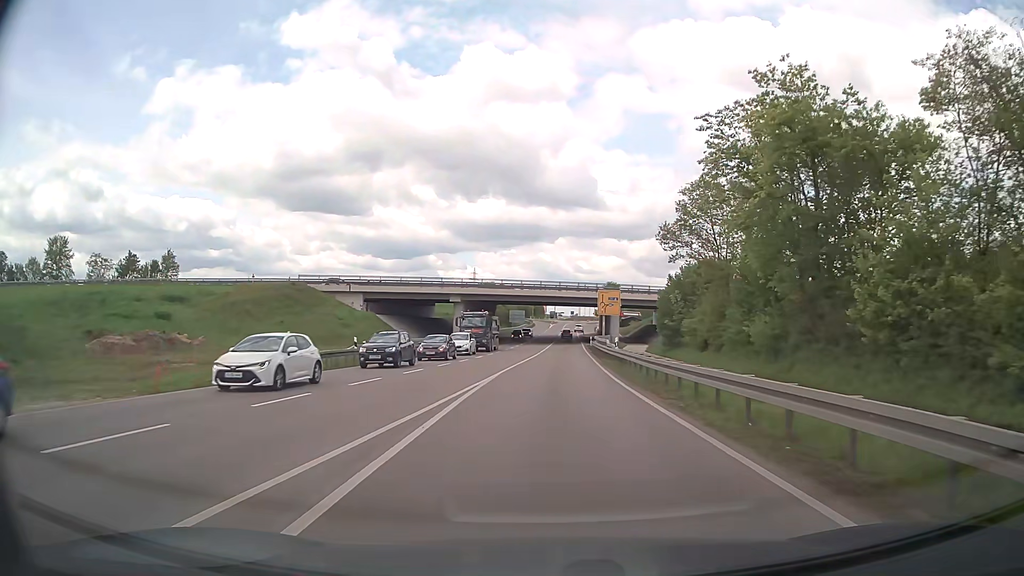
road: primary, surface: asphalt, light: Day
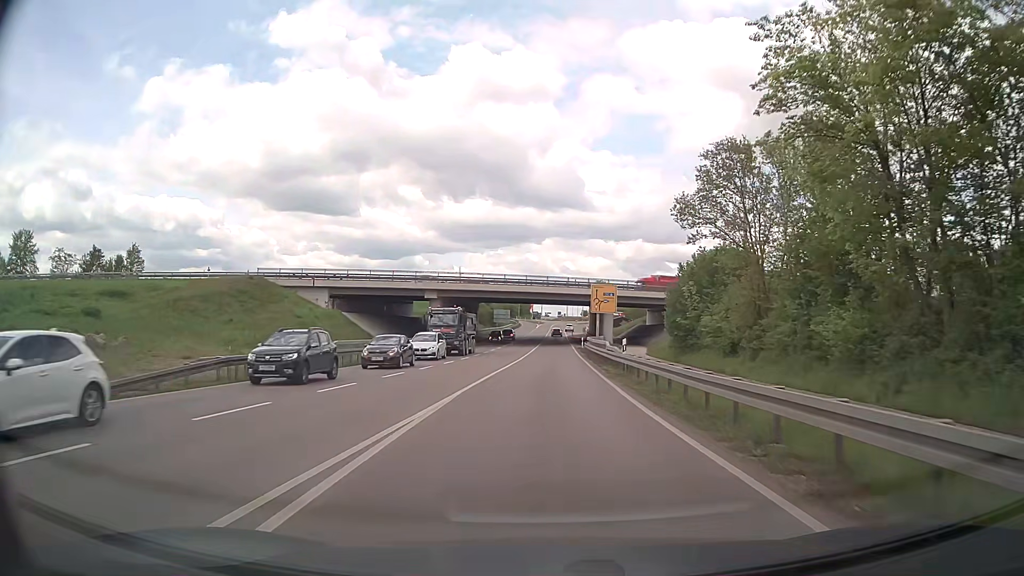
(+0.1, +8.2) m; +1°
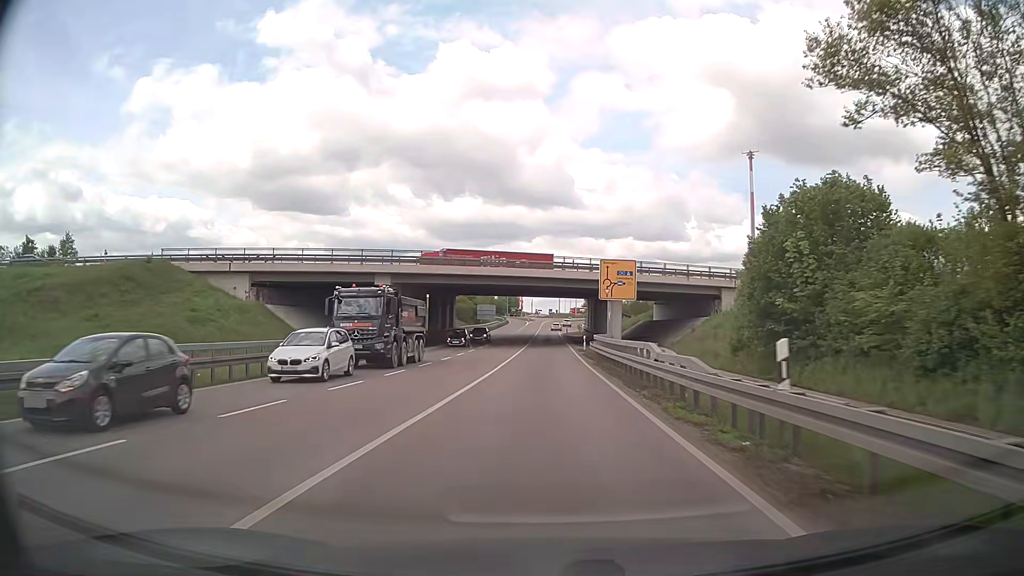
(+0.2, +17.4) m; +1°
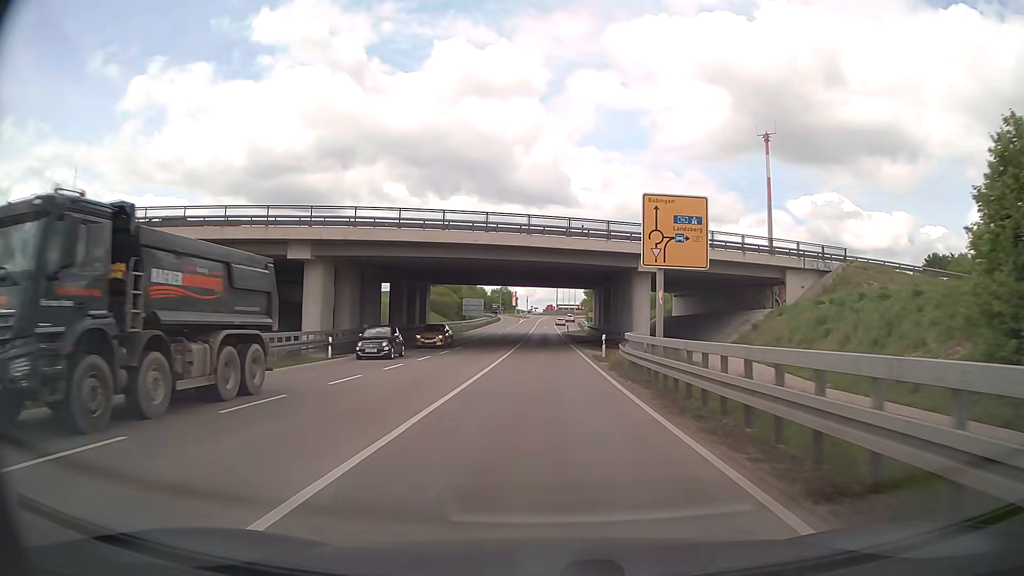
(0.0, +18.1) m; 0°
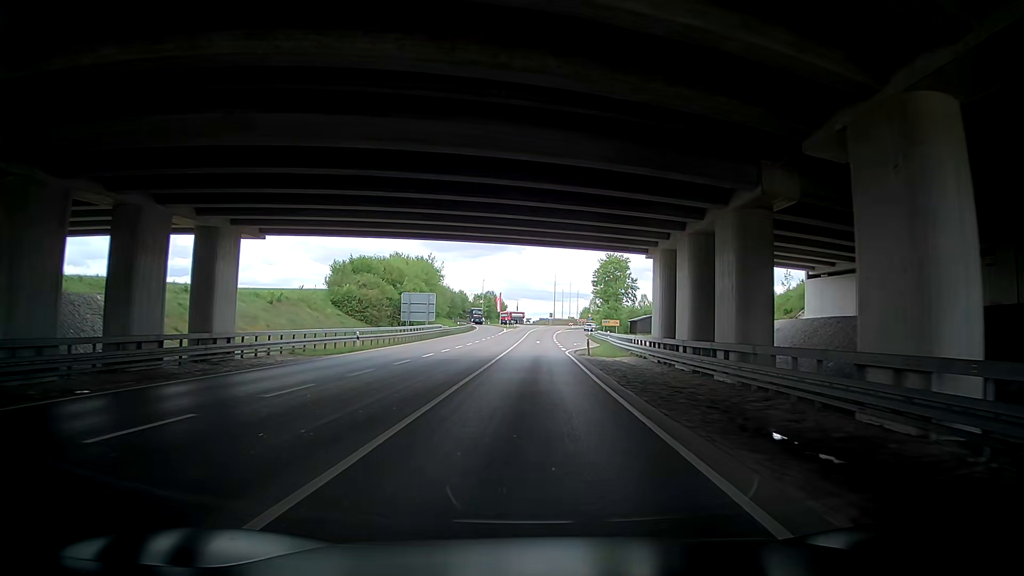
(+0.4, +45.8) m; +2°
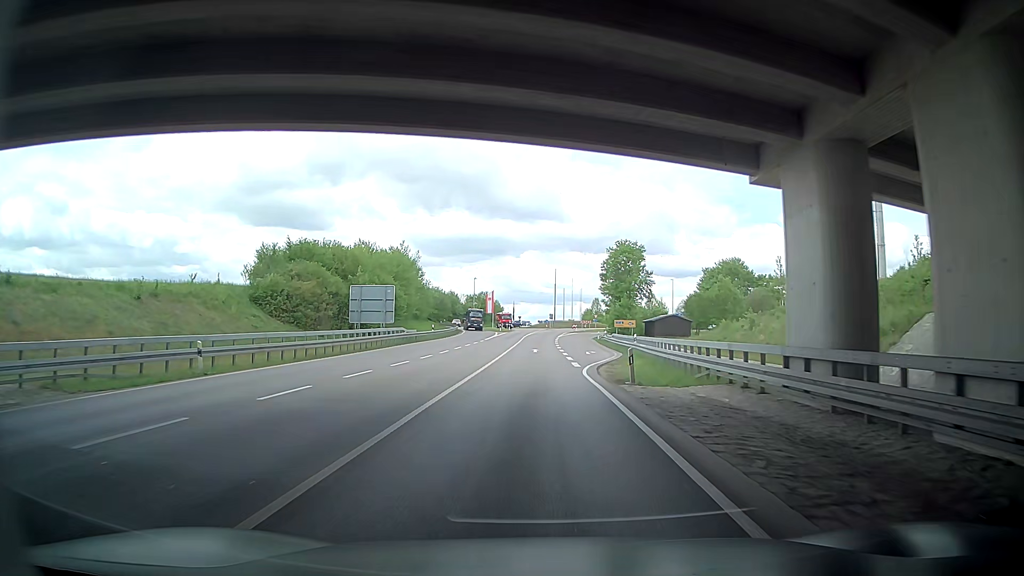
(+0.2, +18.3) m; 0°
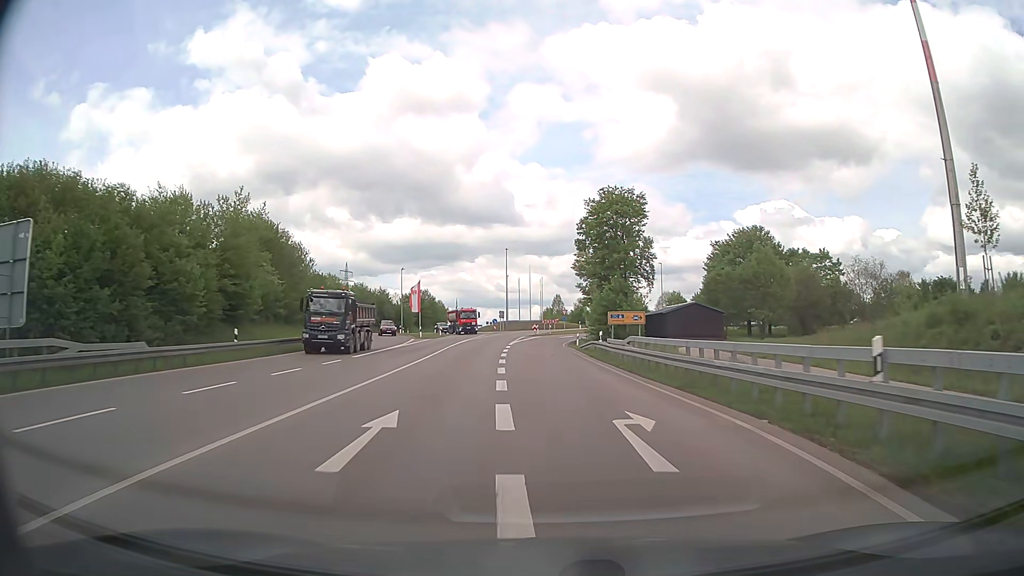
(+0.3, +35.2) m; +2°
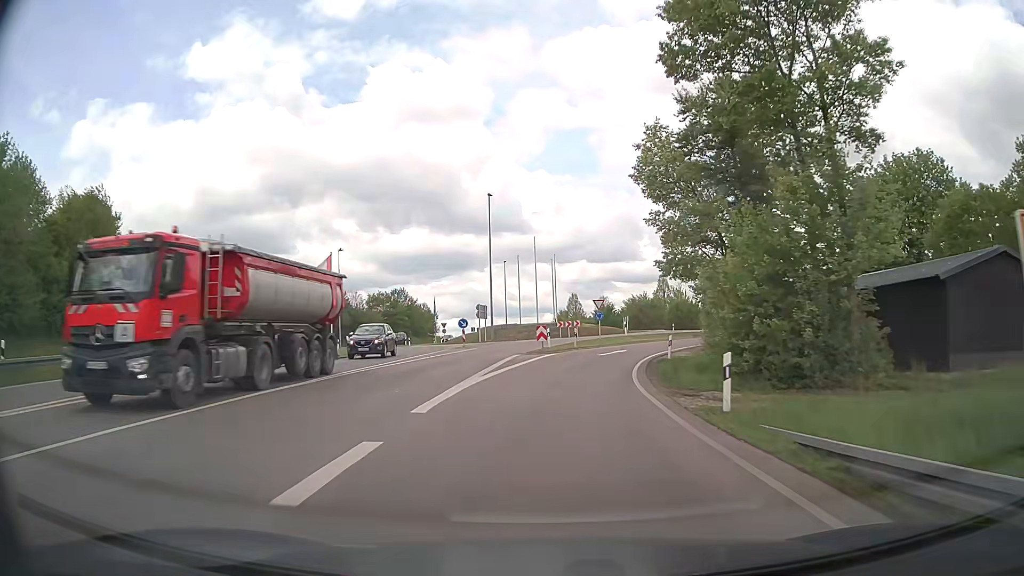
(-0.1, +40.1) m; -1°
(0, +10) (+1, +20) (+3, +30) (+6, +39) (+12, +47) (+19, +54) (+27, +60) (+37, +63) (+46, +66) (+56, +67) m
